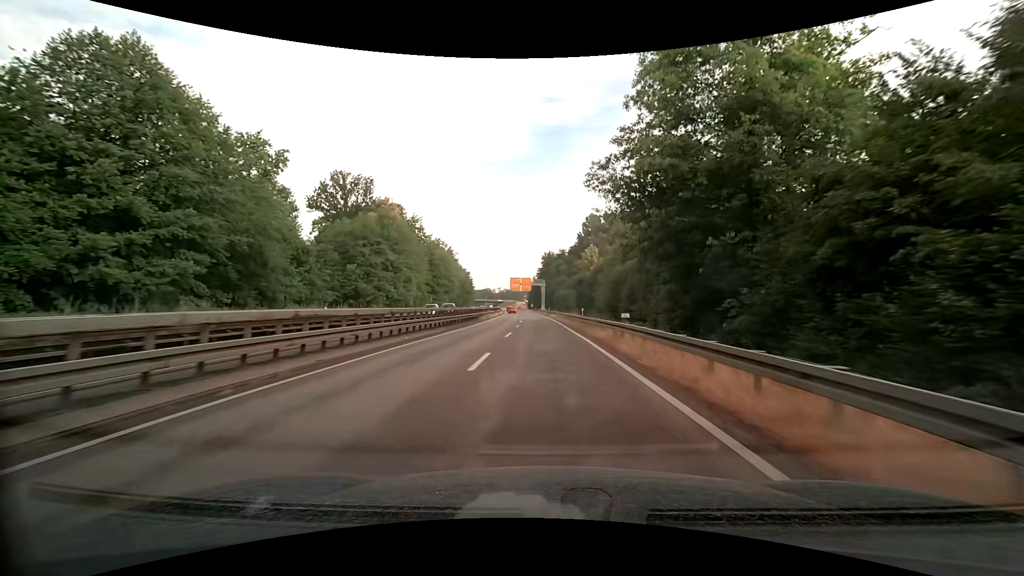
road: trunk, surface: asphalt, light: Day
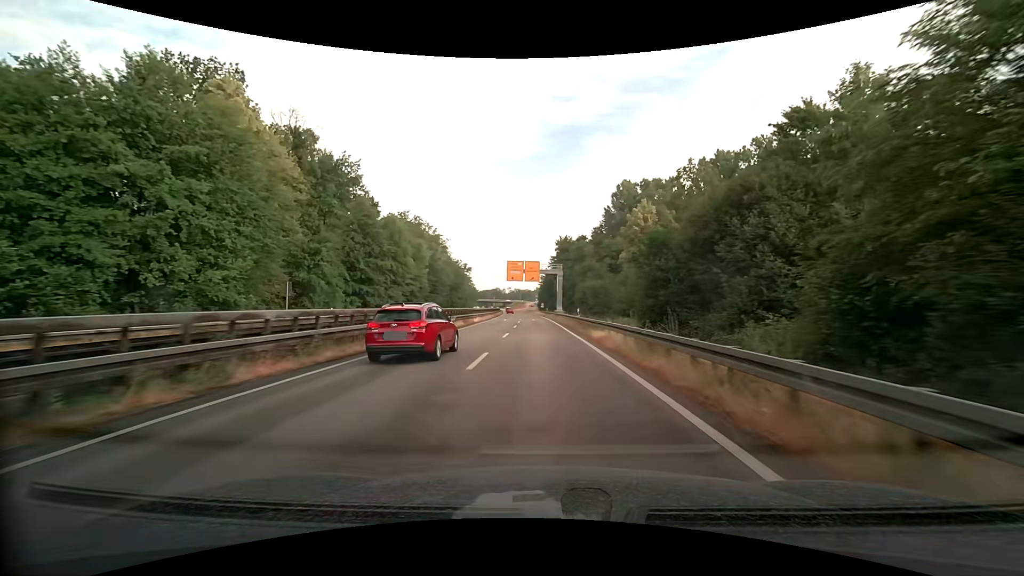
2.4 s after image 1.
(-0.7, +47.4) m; -1°
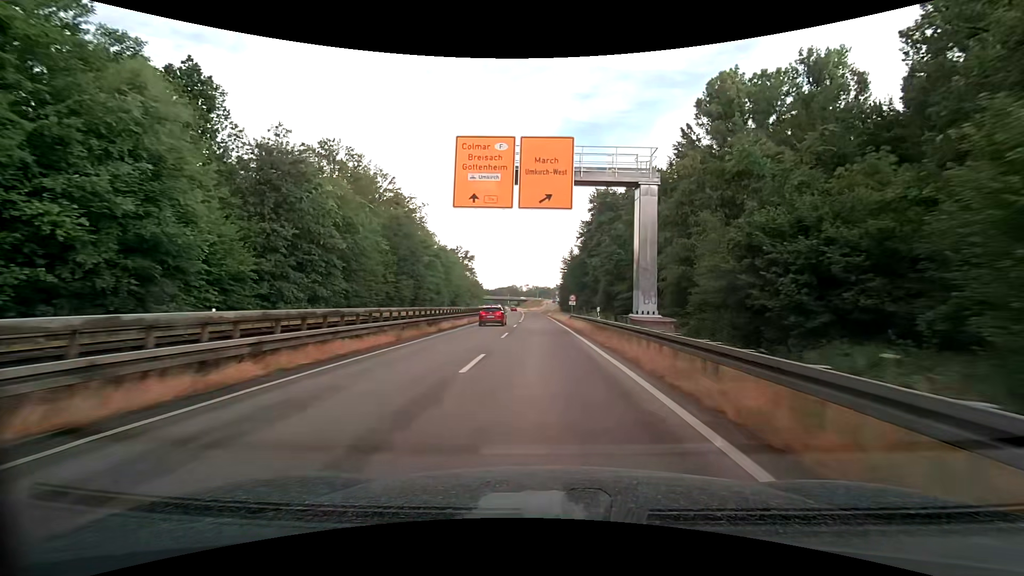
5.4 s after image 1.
(-1.3, +58.6) m; -2°
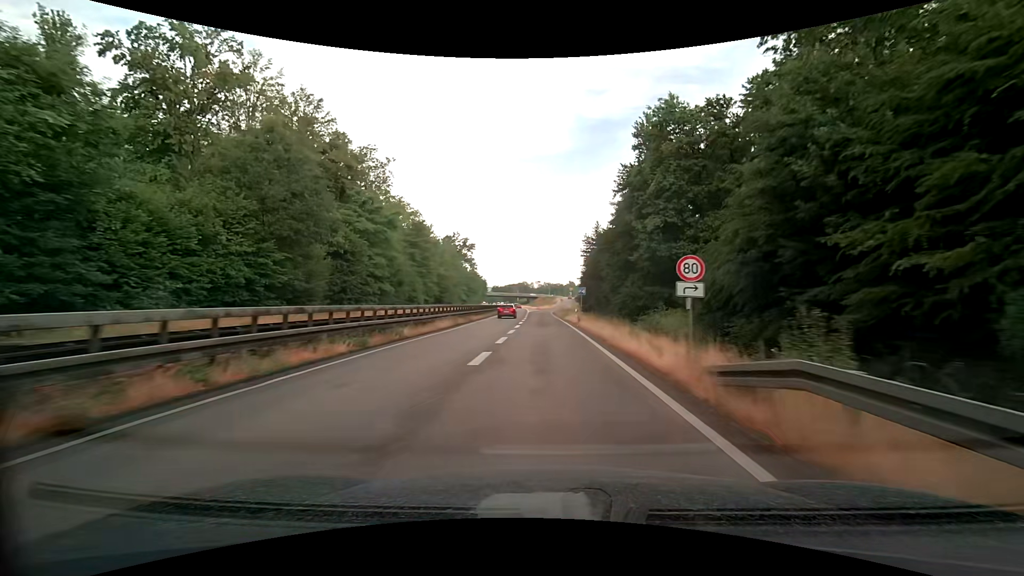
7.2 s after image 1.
(-0.4, +34.7) m; -1°
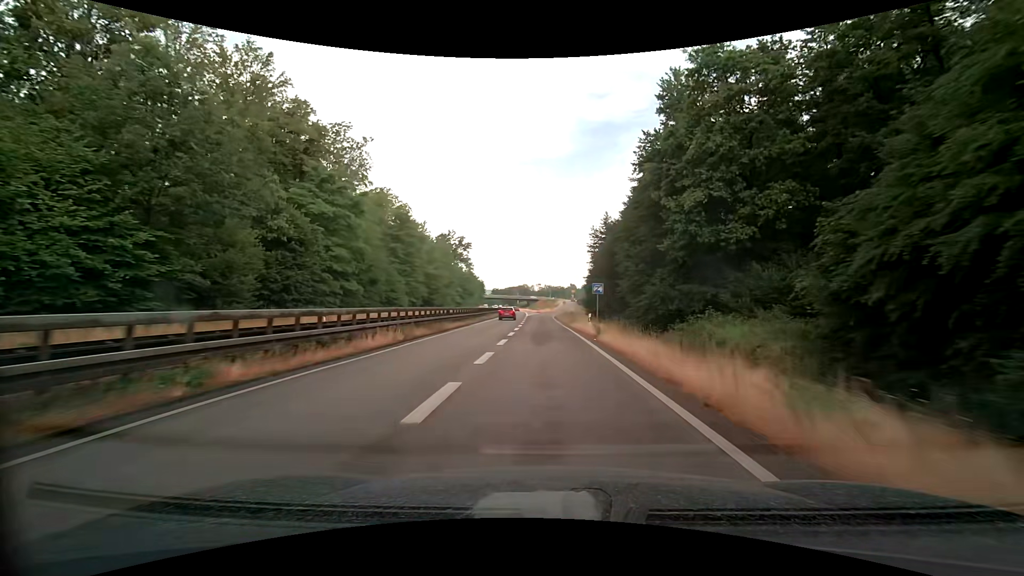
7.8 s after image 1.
(0.0, +11.4) m; 0°
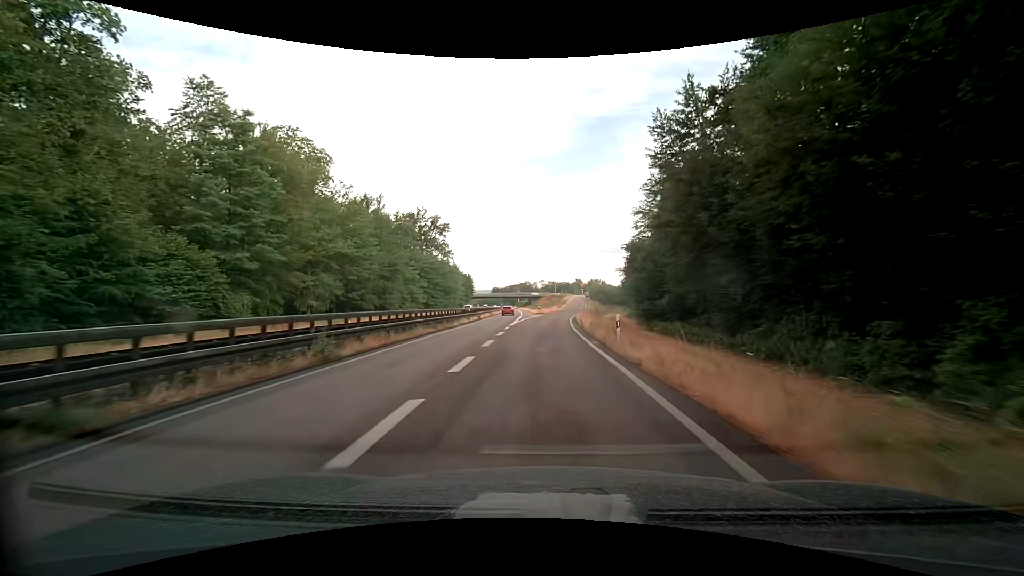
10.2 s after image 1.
(-0.1, +43.4) m; -1°
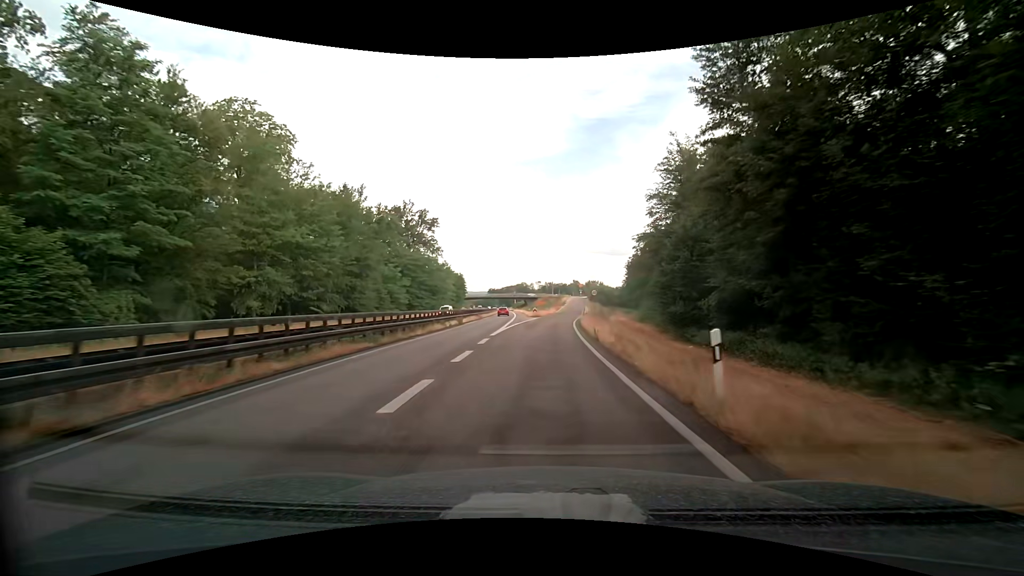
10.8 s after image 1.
(0.0, +10.1) m; +1°
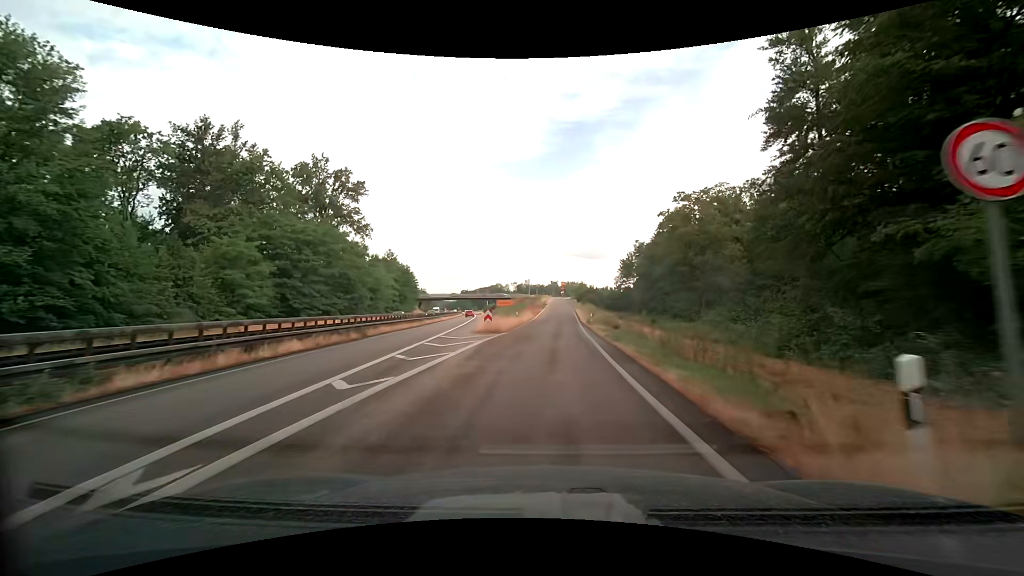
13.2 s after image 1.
(+0.4, +36.5) m; +3°
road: trunk_link
